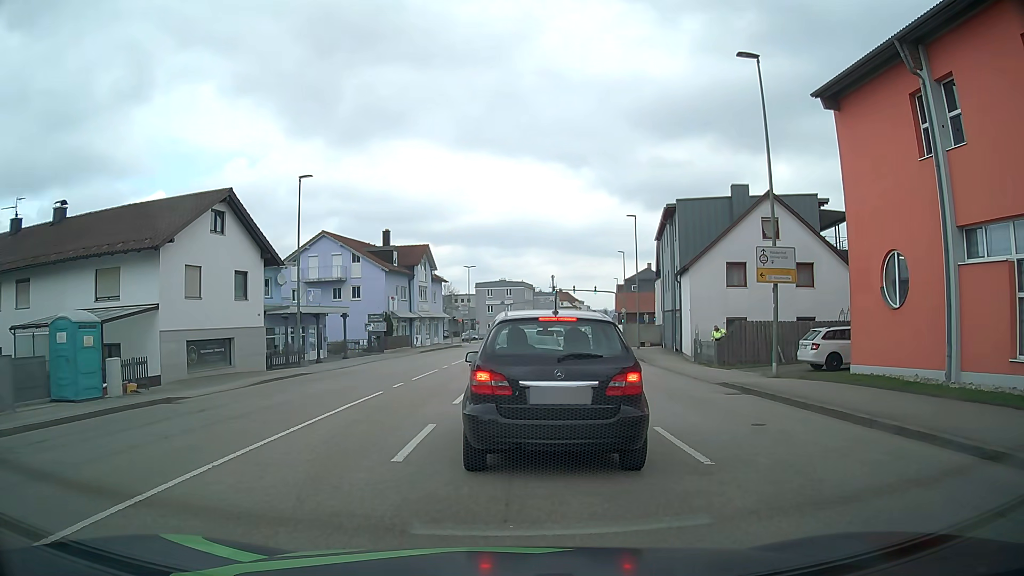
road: tertiary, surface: asphalt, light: Day
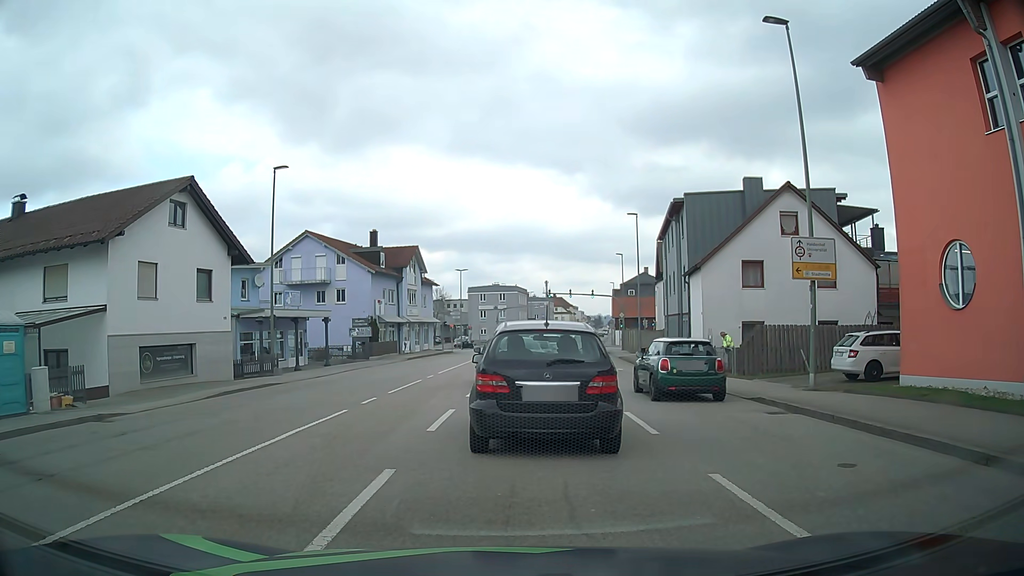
(0.0, +2.9) m; 0°
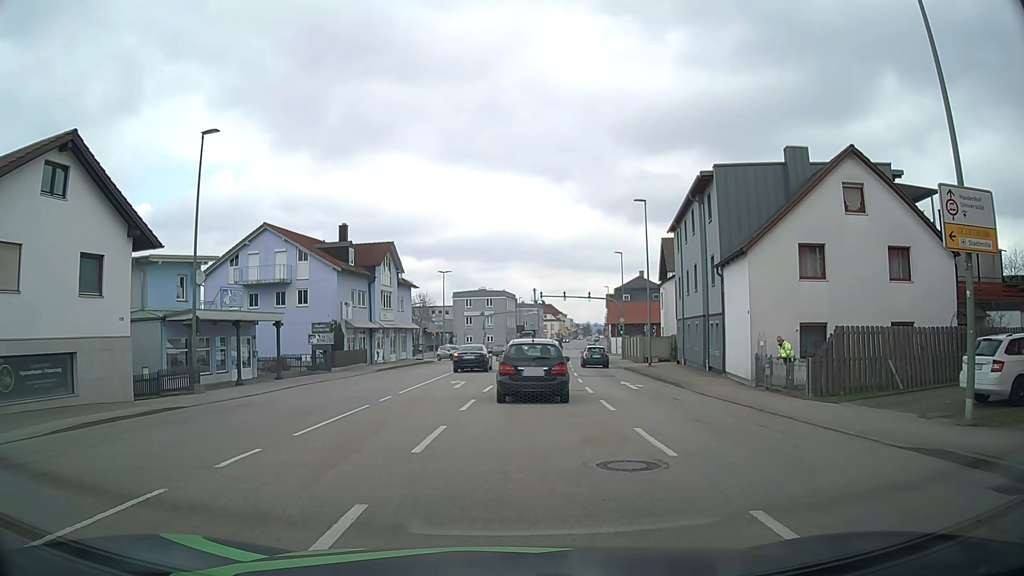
(+0.3, +7.9) m; +3°
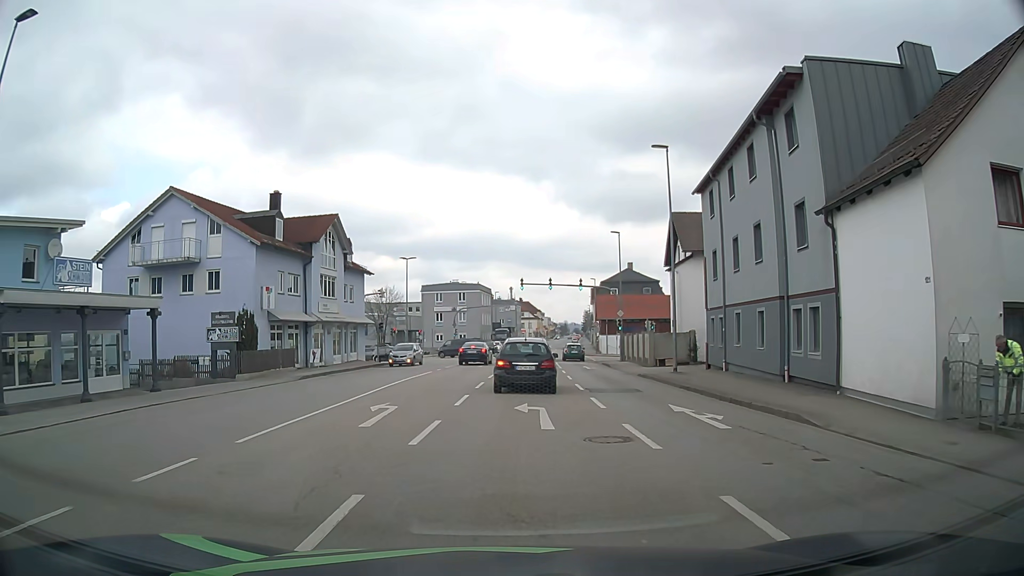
(0.0, +12.1) m; 0°
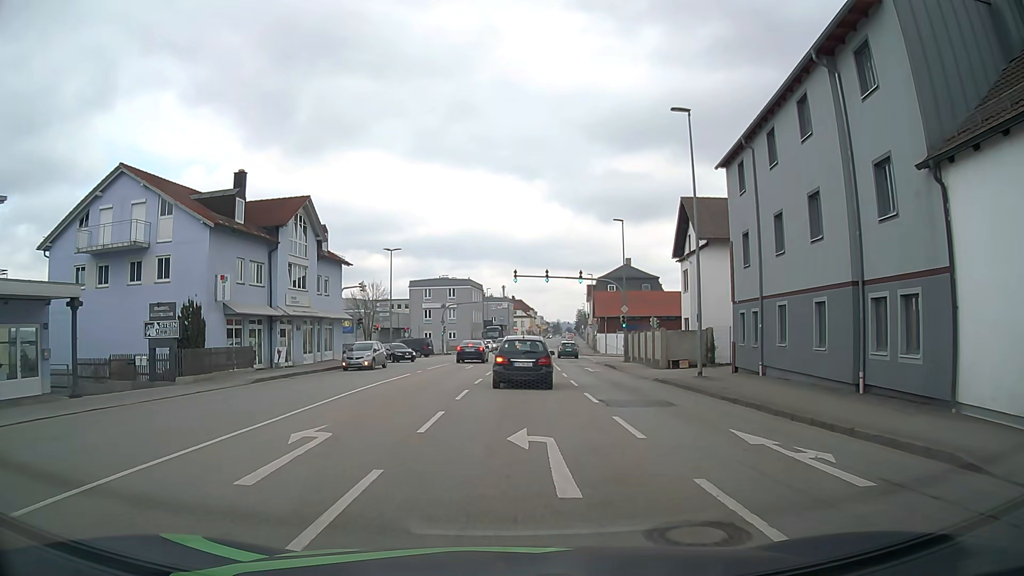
(+0.1, +5.3) m; +1°
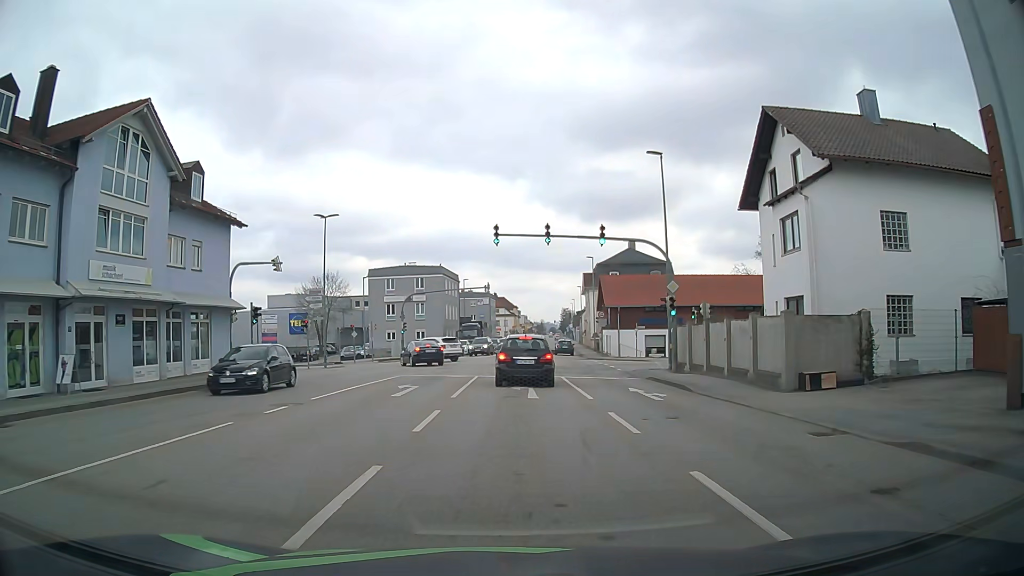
(+0.4, +18.3) m; +3°
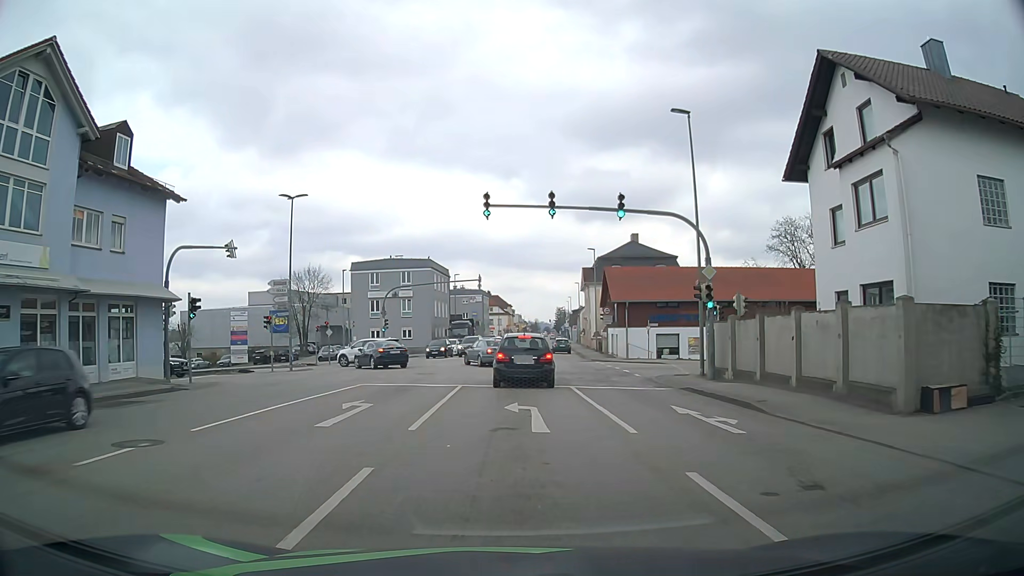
(-0.1, +6.2) m; -1°
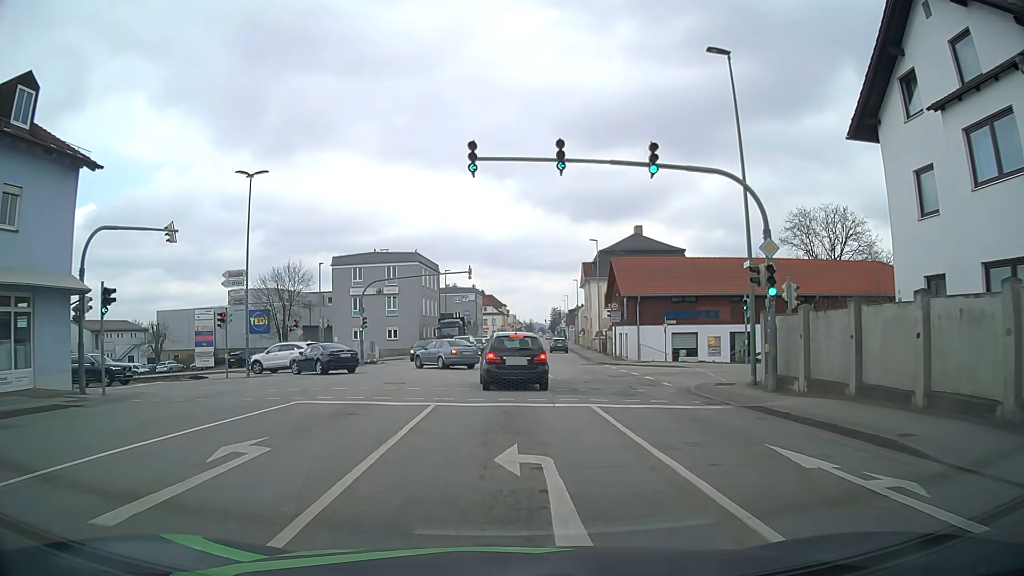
(+0.1, +6.1) m; +1°
(0, +10) (0, +20) (-1, +30) (-7, +38) (-17, +40) (-27, +40) (-37, +39) (-47, +39) (-57, +39) (-67, +40) m
